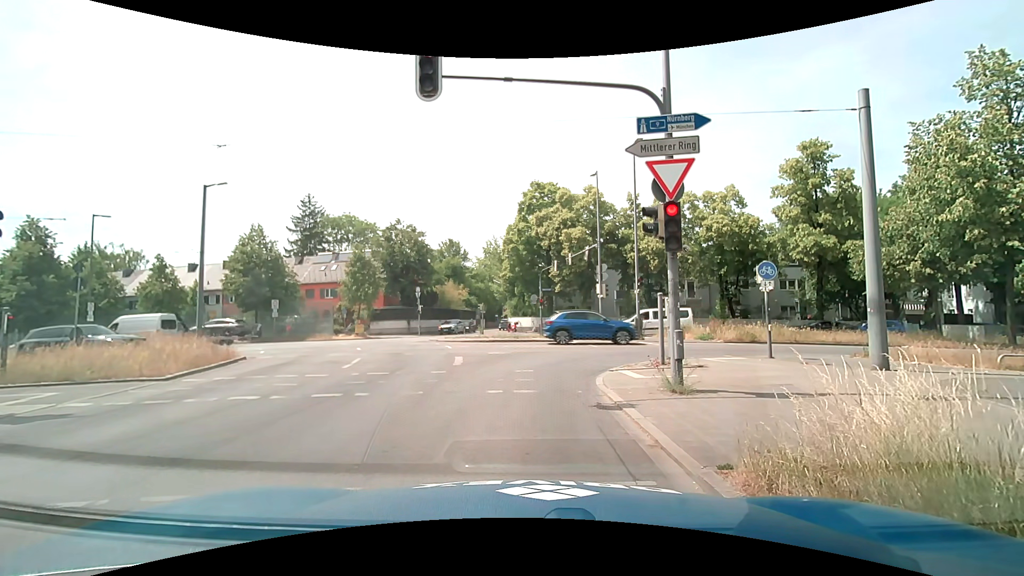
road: secondary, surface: asphalt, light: Day
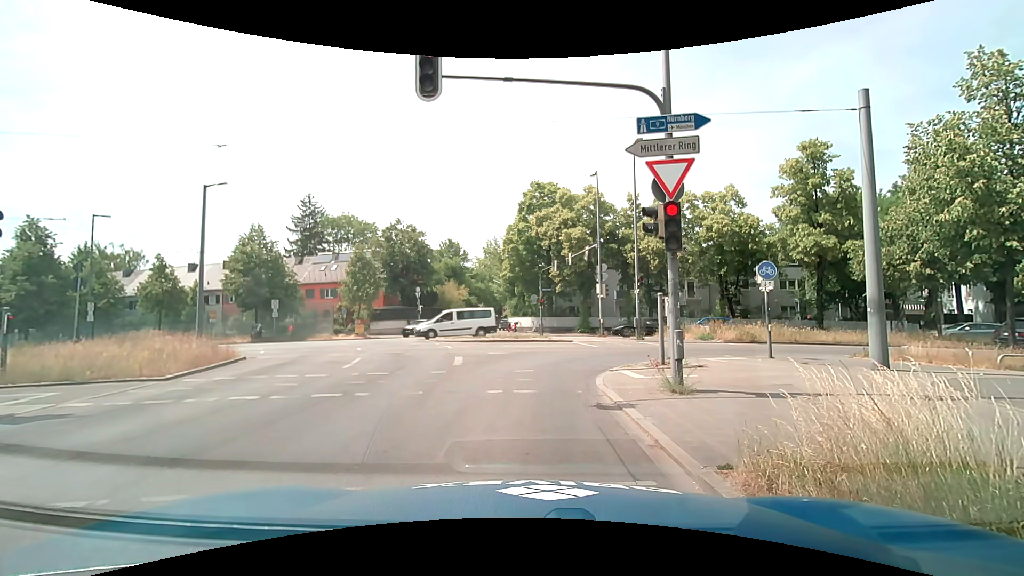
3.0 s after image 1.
(0.0, 0.0) m; 0°
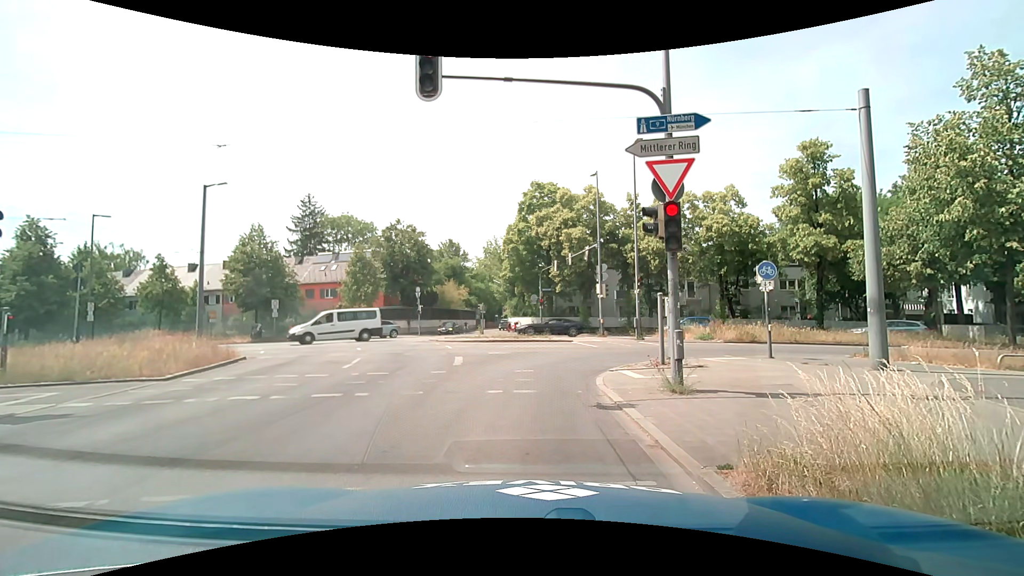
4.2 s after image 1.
(0.0, 0.0) m; 0°
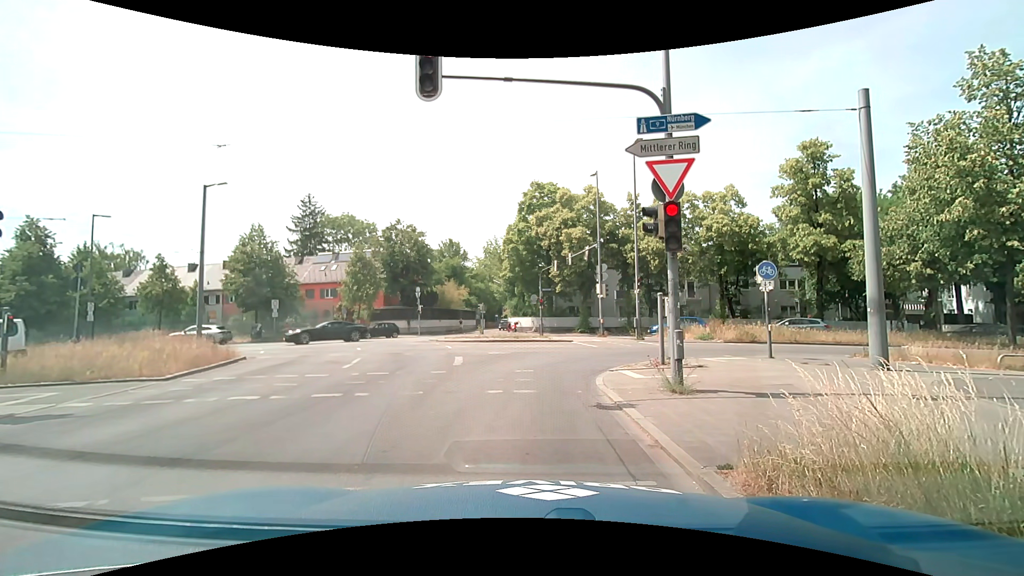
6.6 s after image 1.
(0.0, 0.0) m; 0°
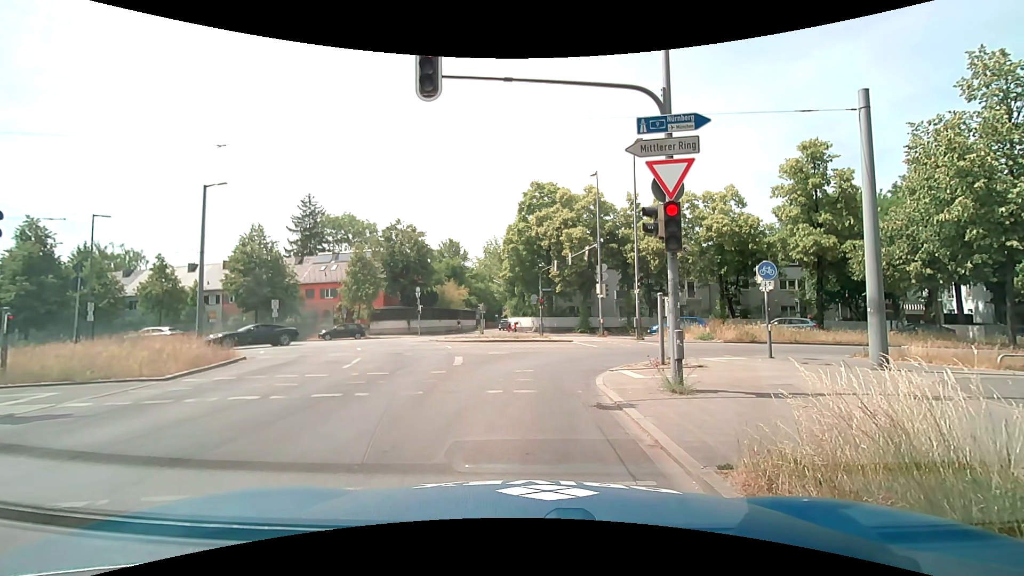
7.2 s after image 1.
(0.0, 0.0) m; 0°
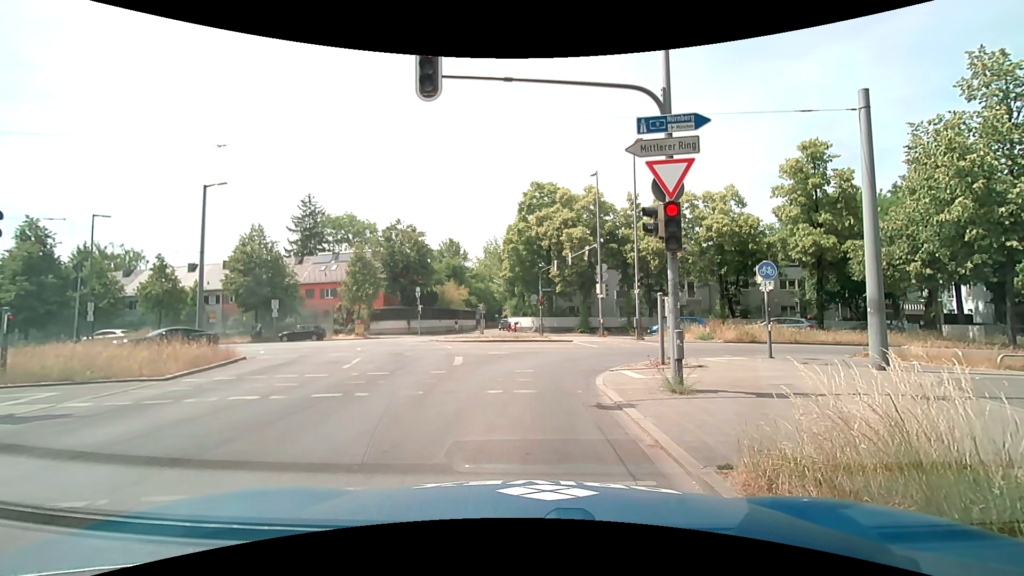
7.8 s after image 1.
(0.0, 0.0) m; 0°
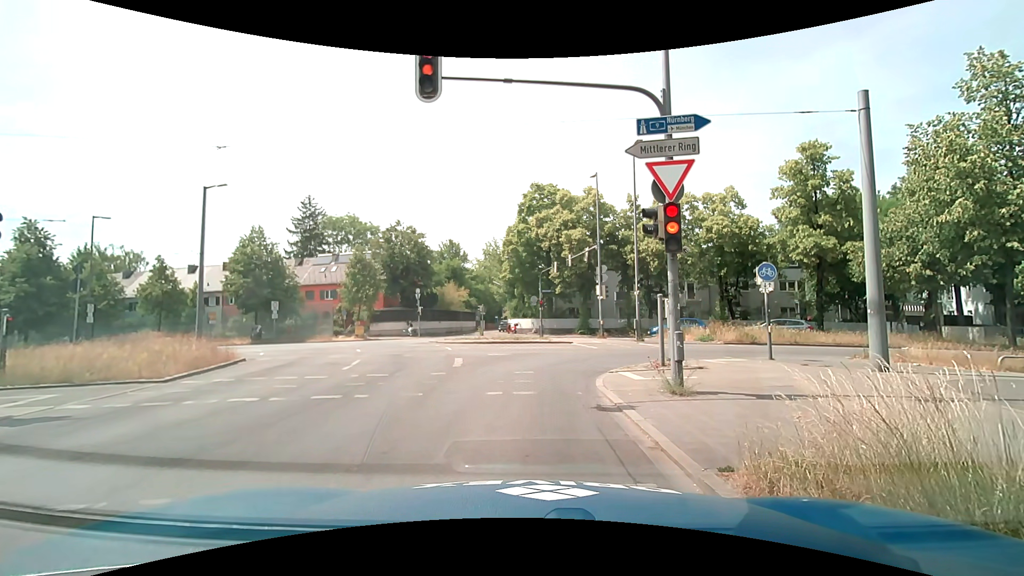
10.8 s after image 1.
(0.0, 0.0) m; 0°
